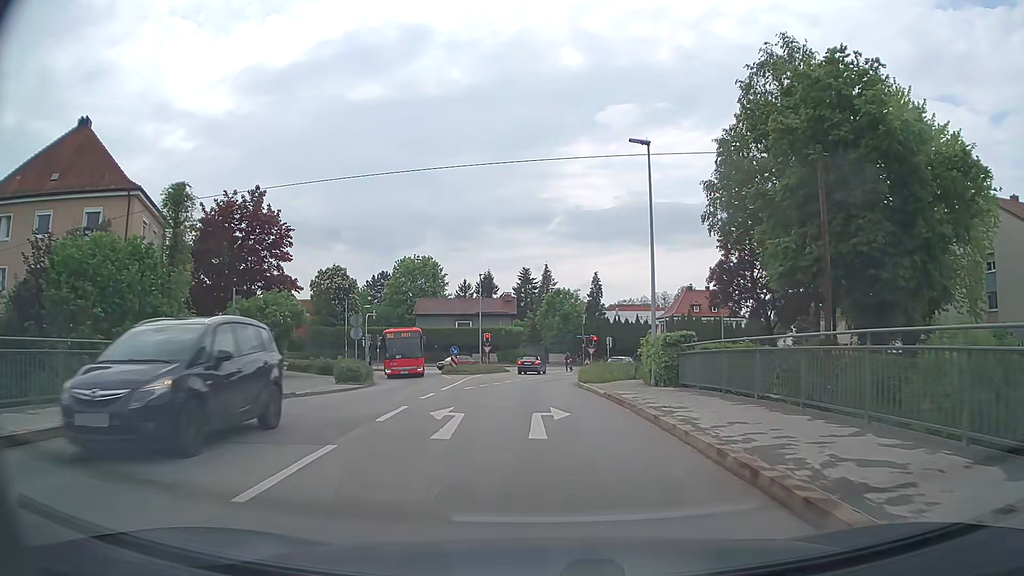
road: tertiary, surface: asphalt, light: Day
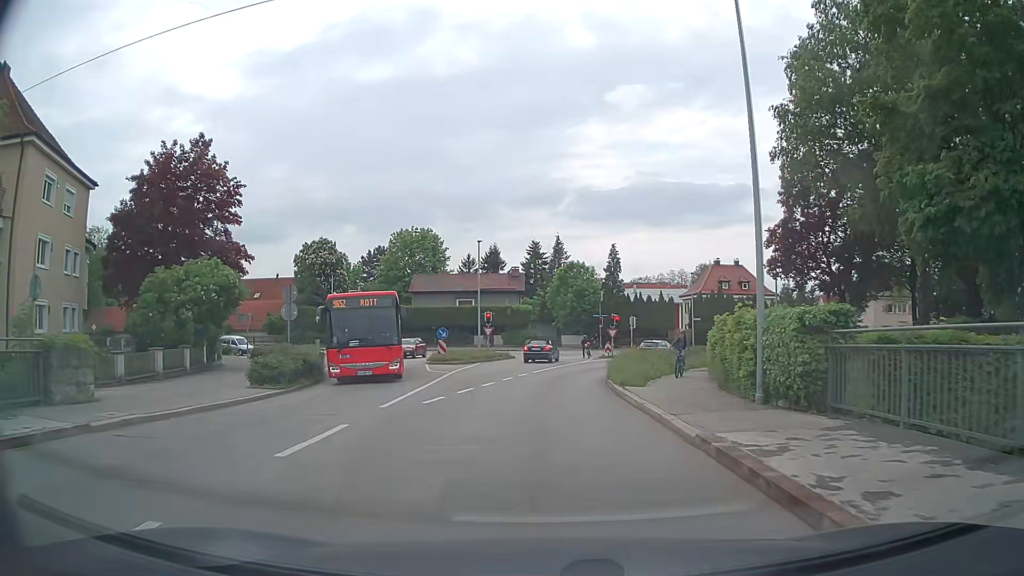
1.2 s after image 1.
(-0.1, +9.9) m; -2°
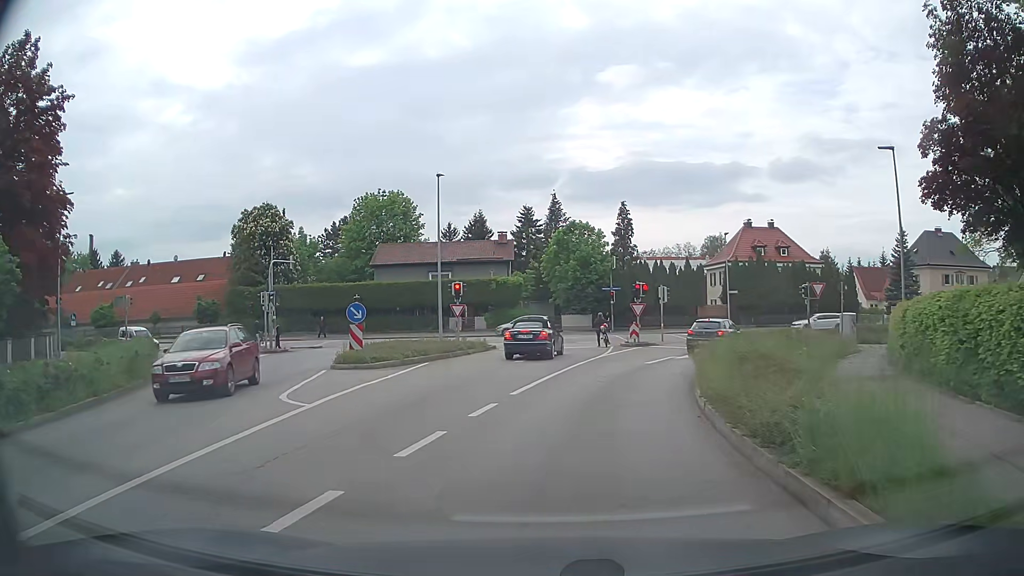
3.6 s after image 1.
(+0.3, +16.1) m; +1°
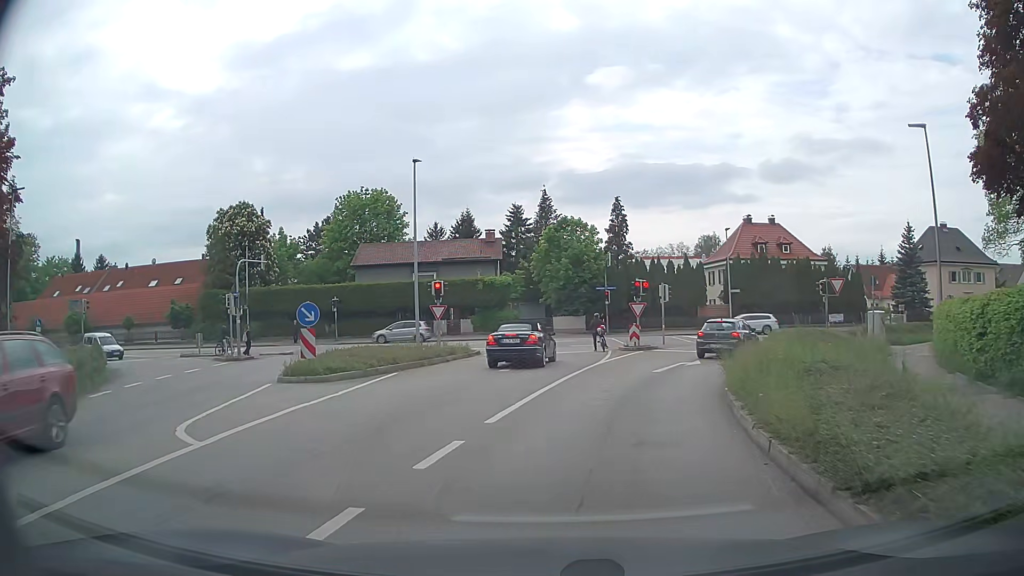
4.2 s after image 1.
(0.0, +3.5) m; +1°
